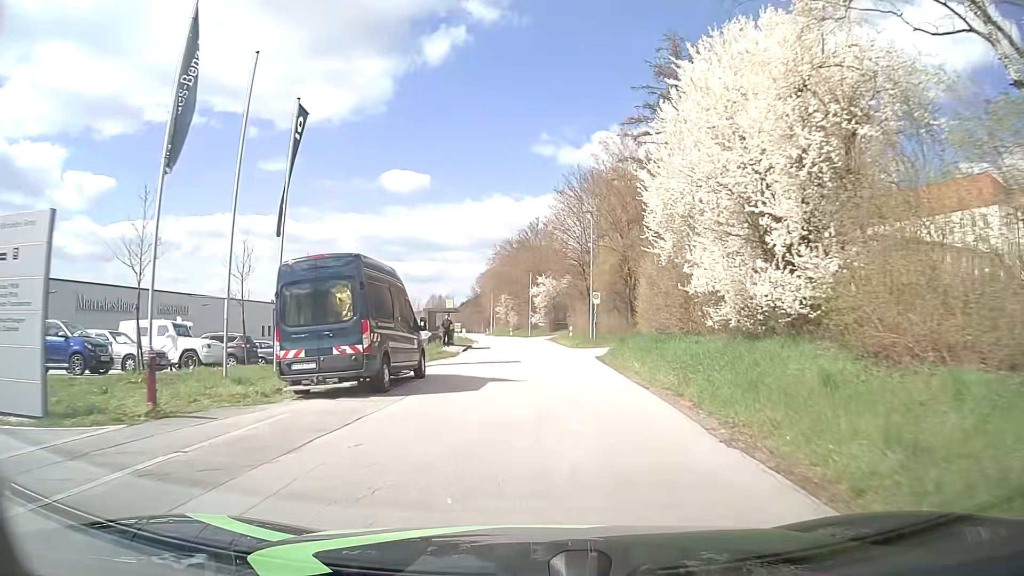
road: tertiary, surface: asphalt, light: Day
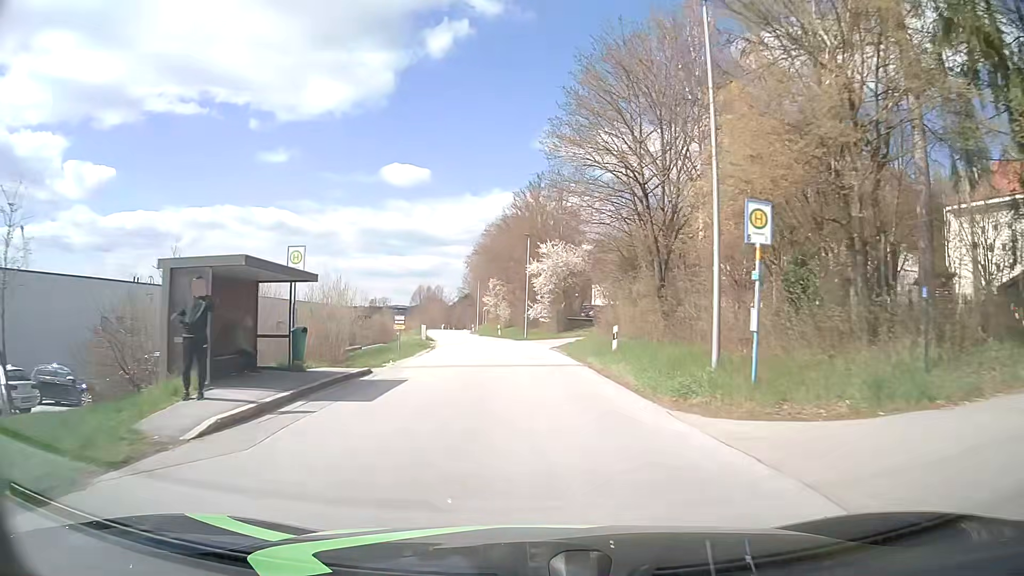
(+0.1, +29.3) m; 0°
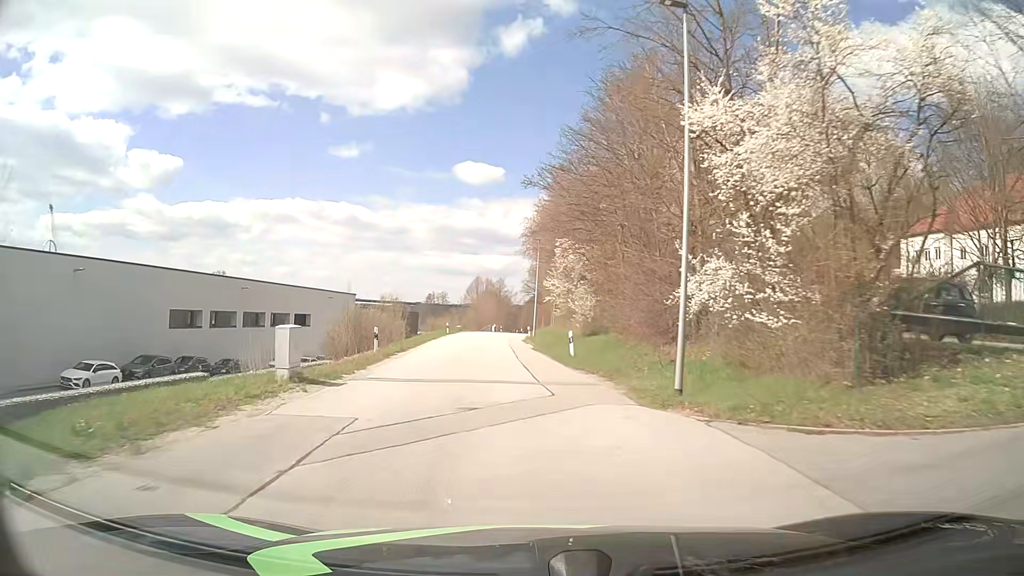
(-1.6, +39.1) m; -6°
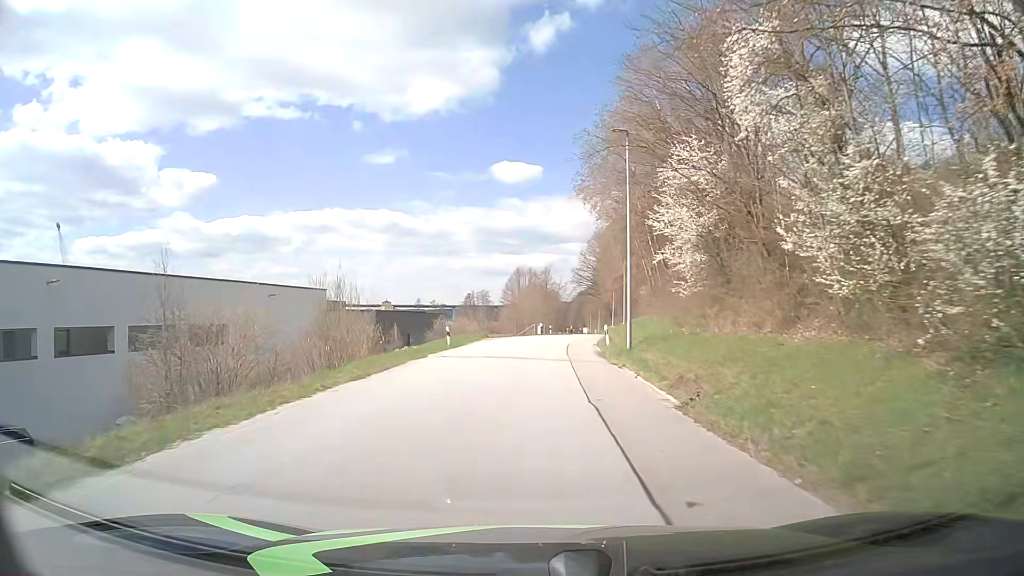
(-1.4, +30.8) m; -4°
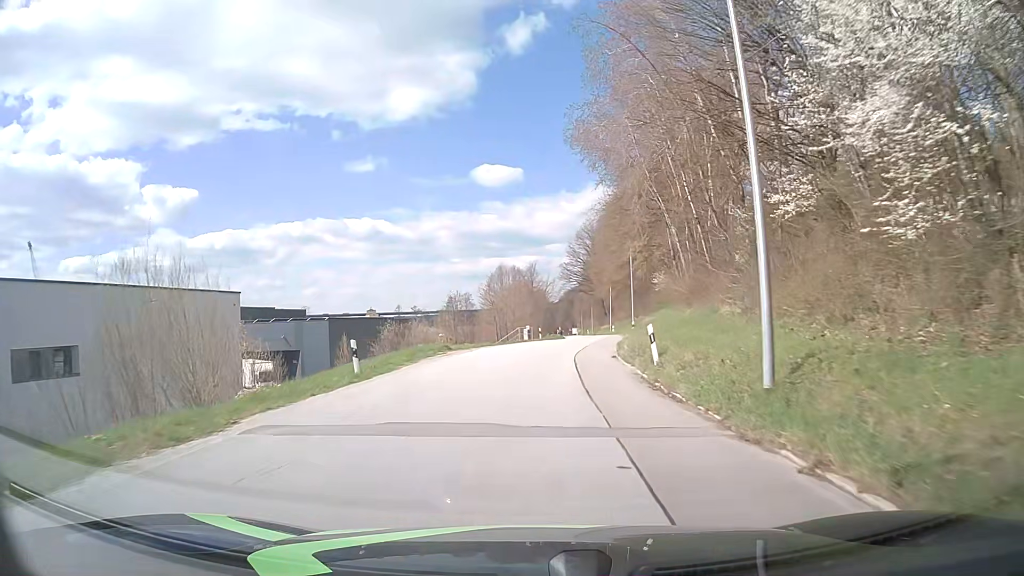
(+0.1, +15.4) m; +1°
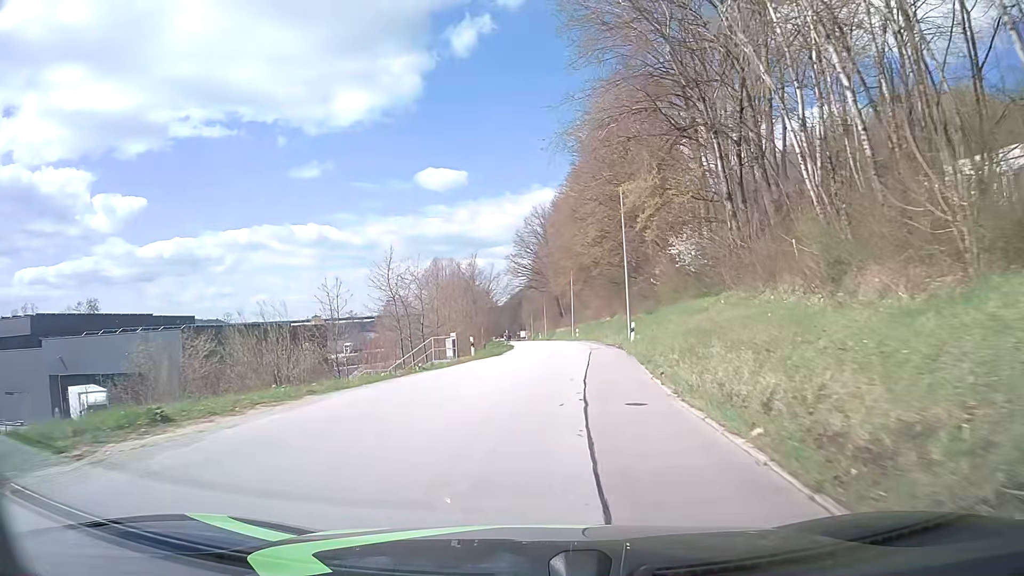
(+0.6, +22.8) m; +4°
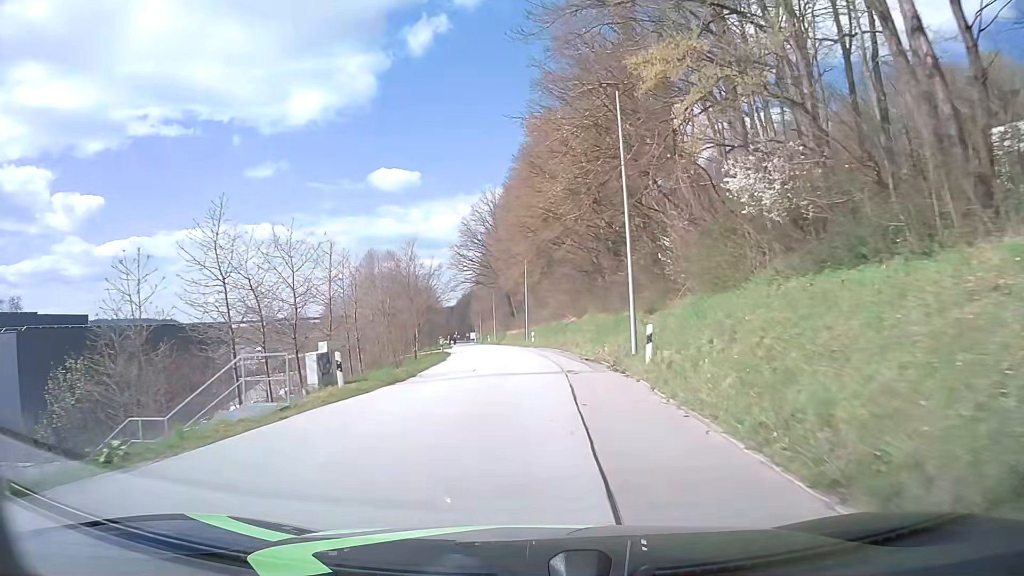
(+0.5, +15.2) m; +4°
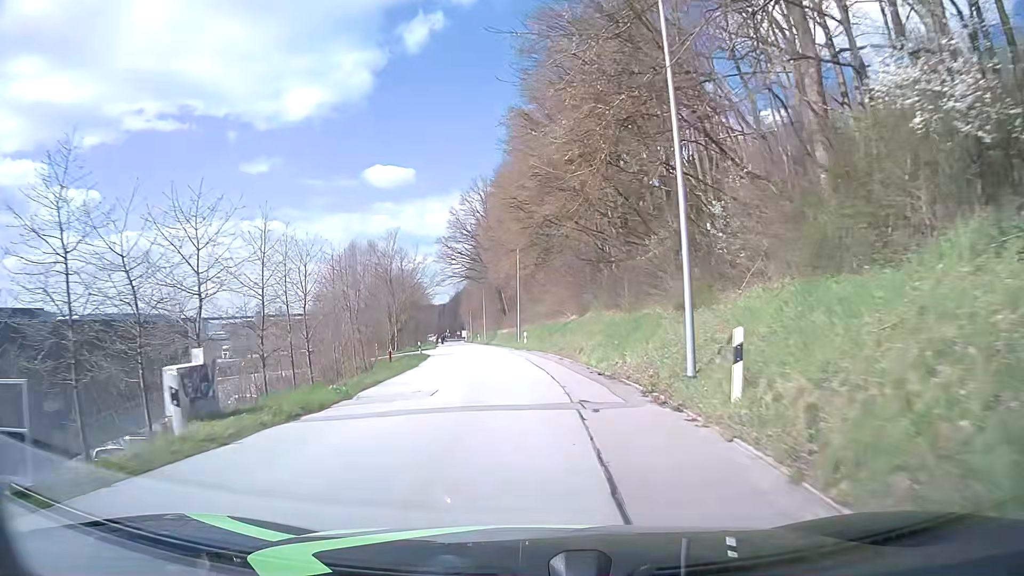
(+0.1, +7.6) m; +1°
